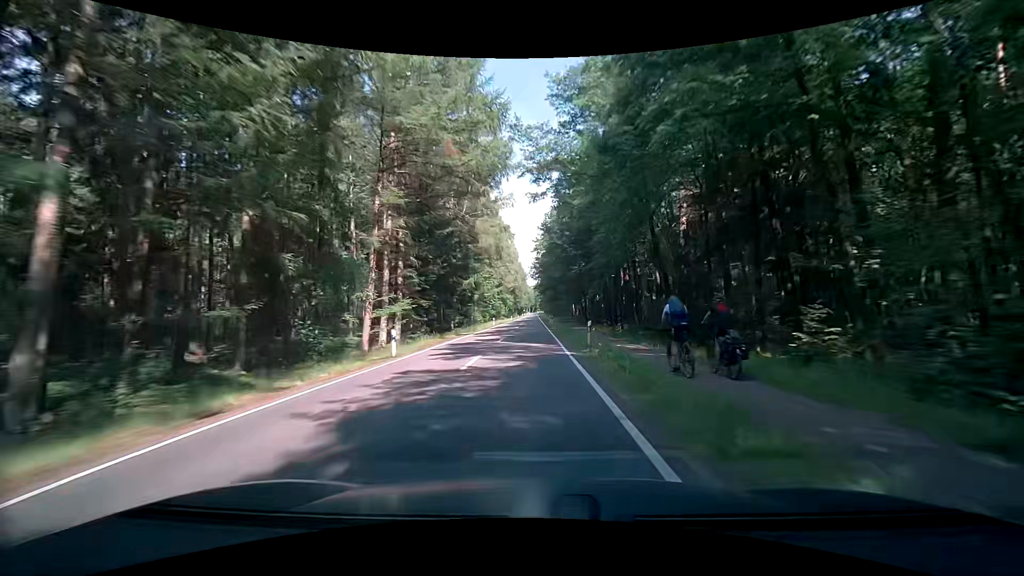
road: secondary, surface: asphalt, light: Day
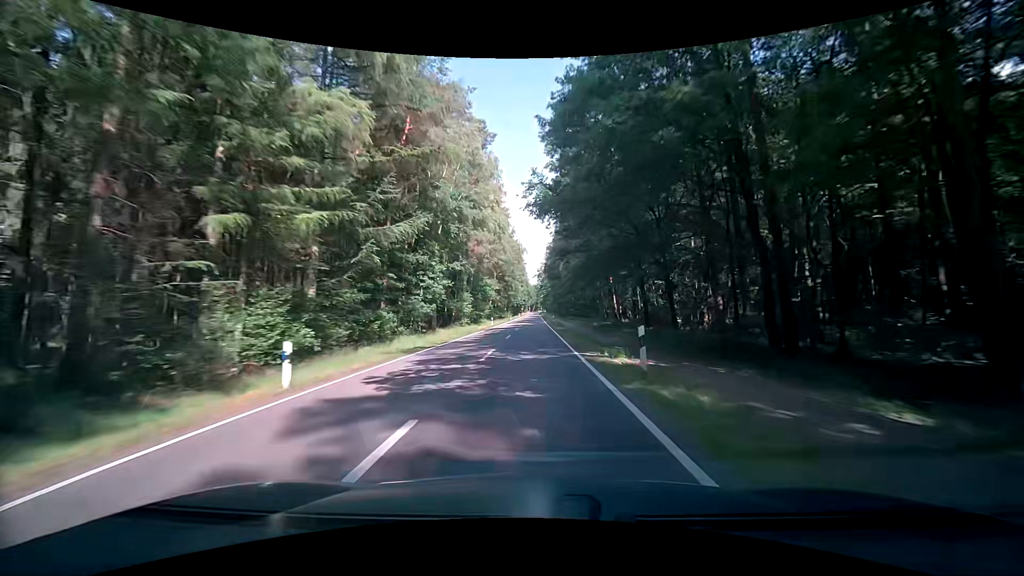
(-1.6, +57.5) m; -1°
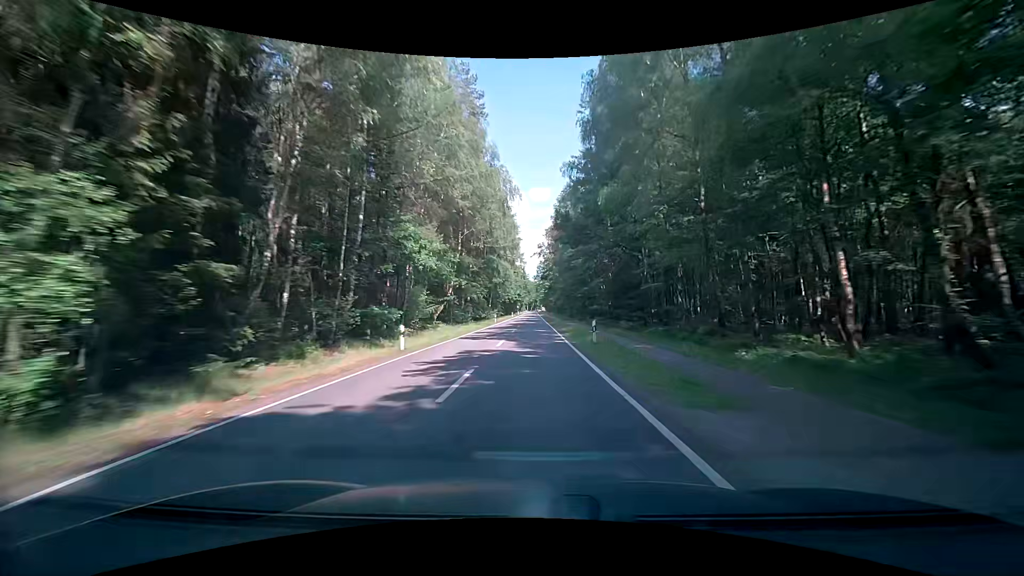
(-0.6, +42.3) m; -1°
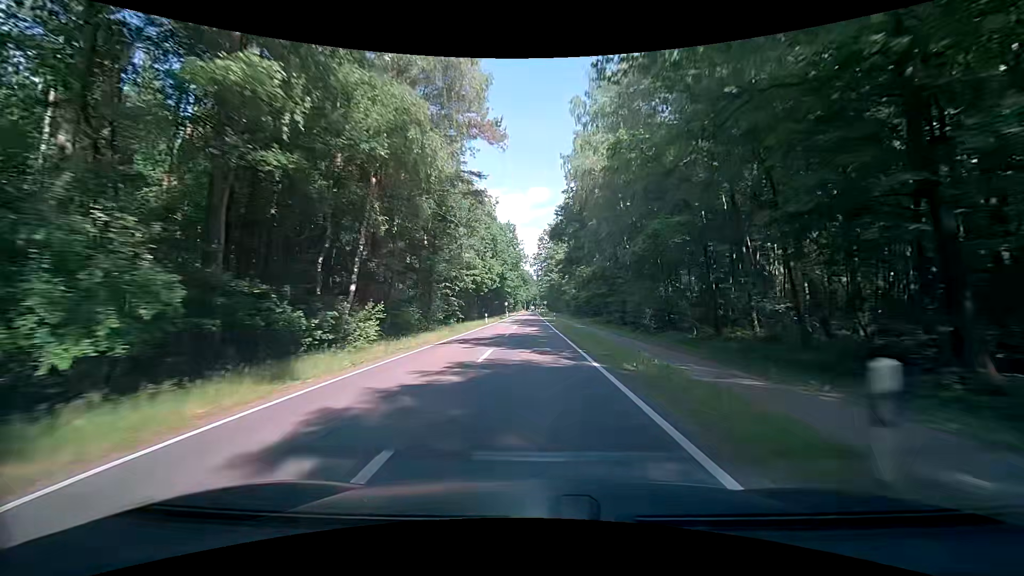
(-0.5, +65.9) m; 0°
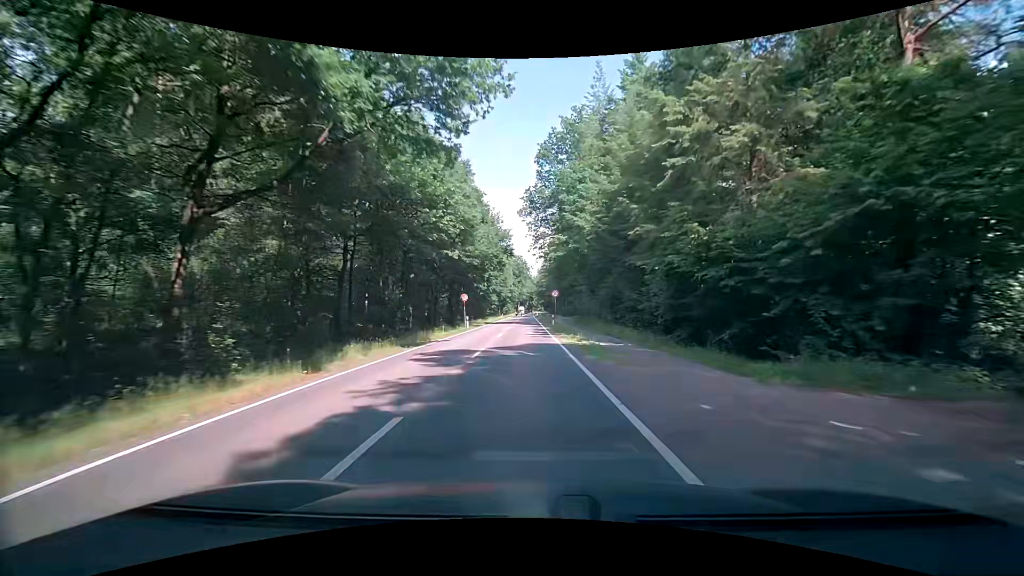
(+0.4, +57.6) m; +1°
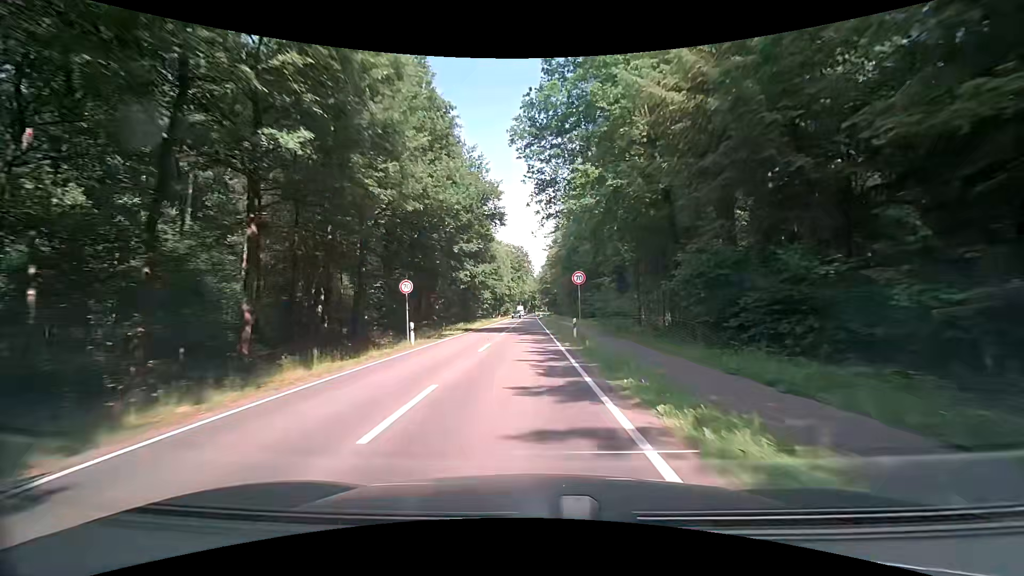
(0.0, +20.9) m; 0°
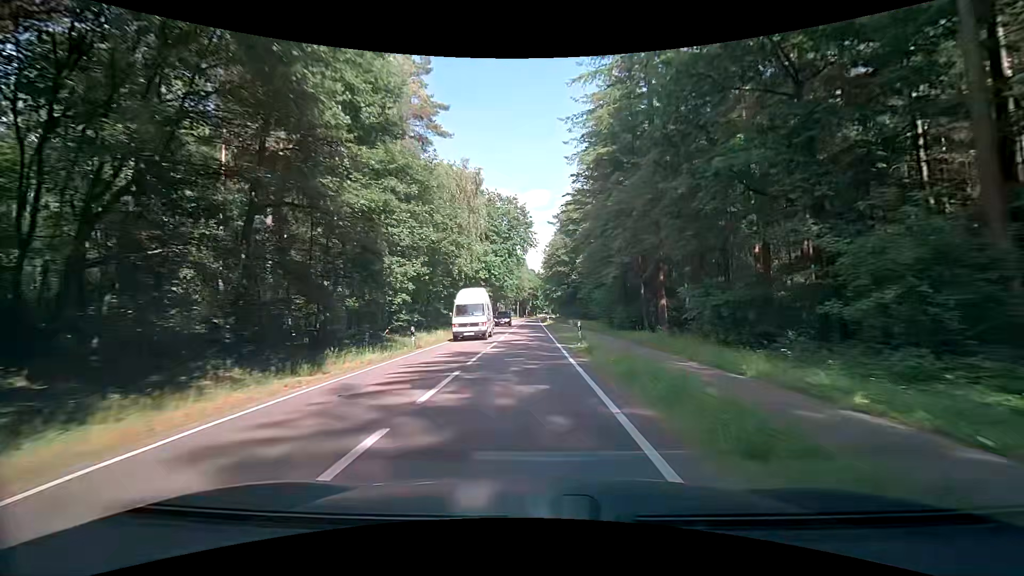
(-0.4, +51.1) m; 0°
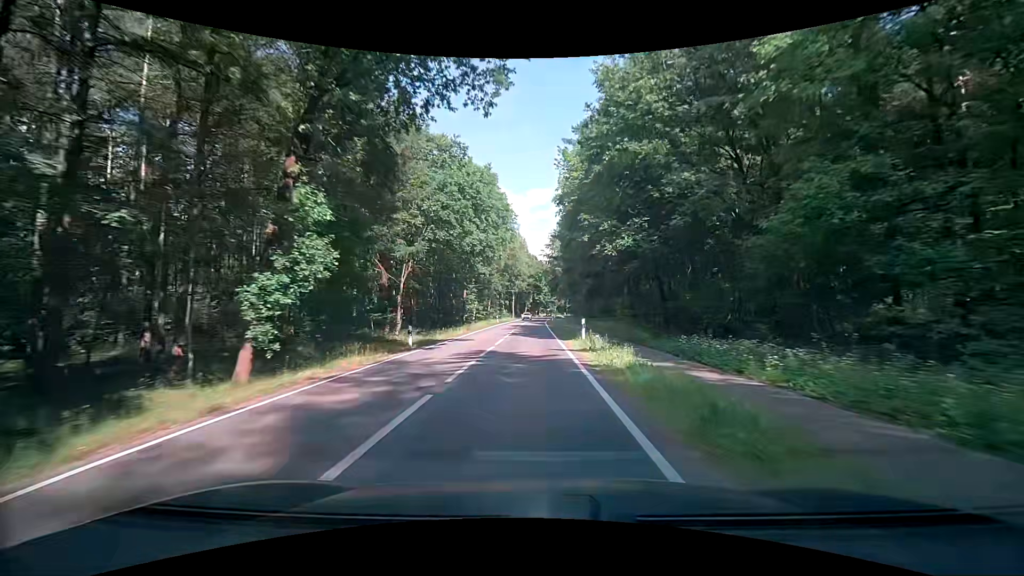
(0.0, +50.9) m; 0°
(0, +10) (0, +20) (0, +30) (0, +40) (0, +50) (0, +60) (0, +70) (0, +80) (0, +90) (0, +100) m
